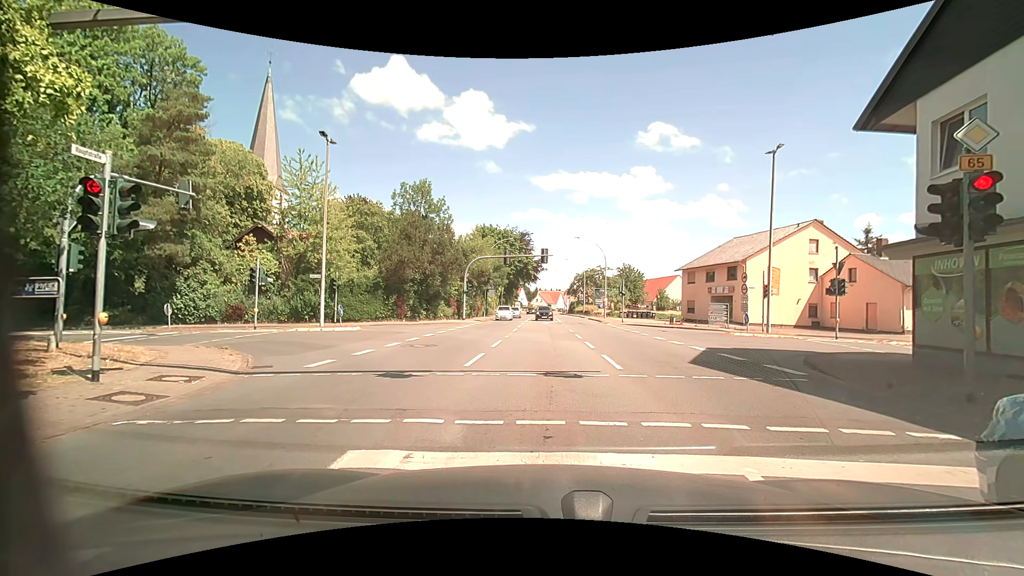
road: primary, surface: asphalt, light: Day
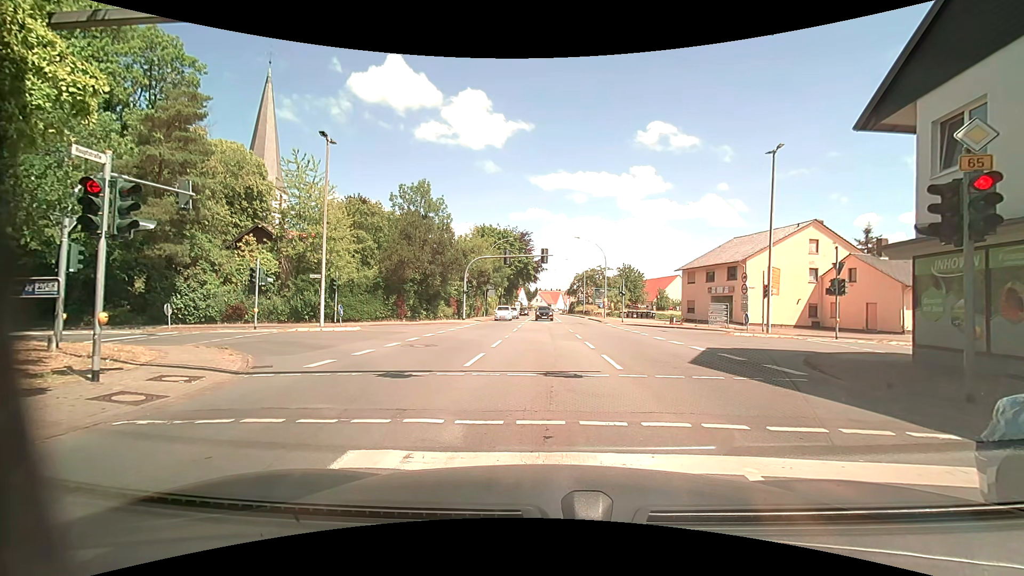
(0.0, 0.0) m; 0°
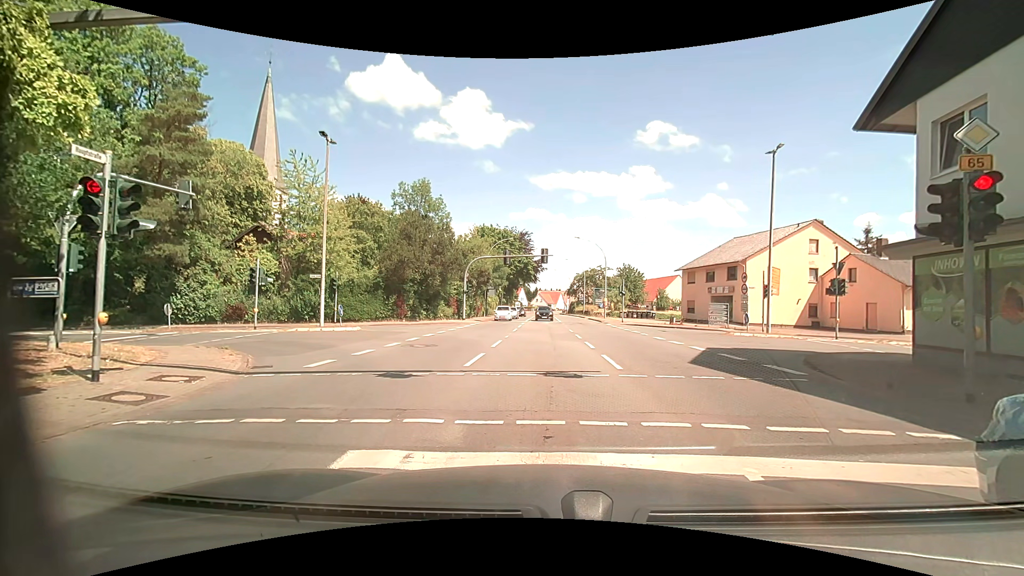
(0.0, 0.0) m; 0°
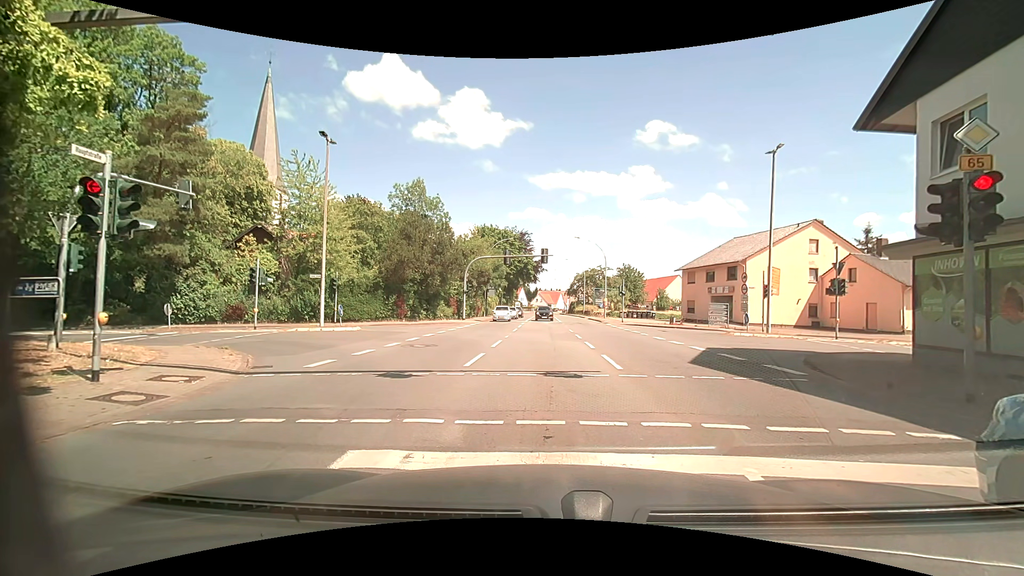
(0.0, 0.0) m; 0°
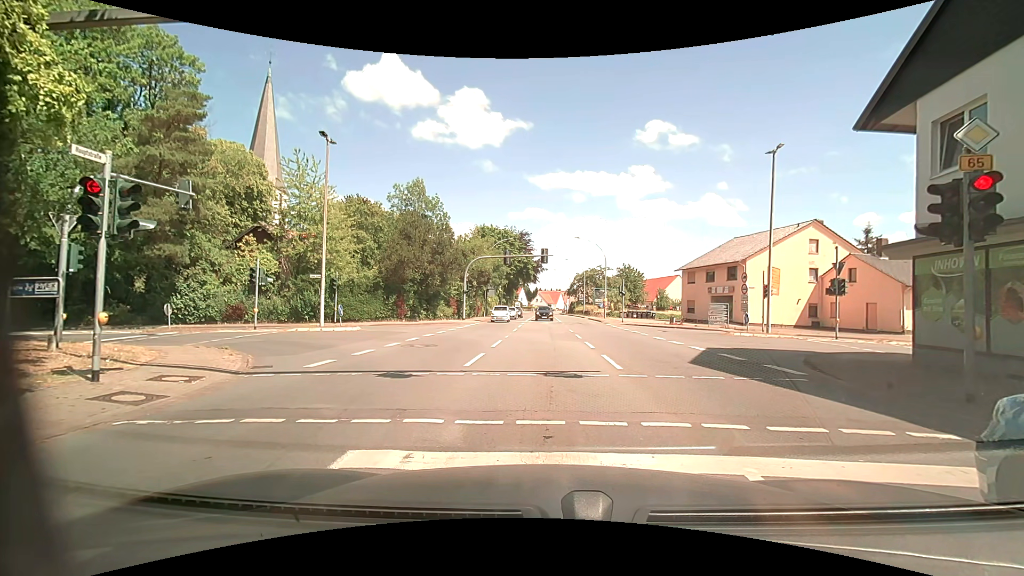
(0.0, 0.0) m; 0°
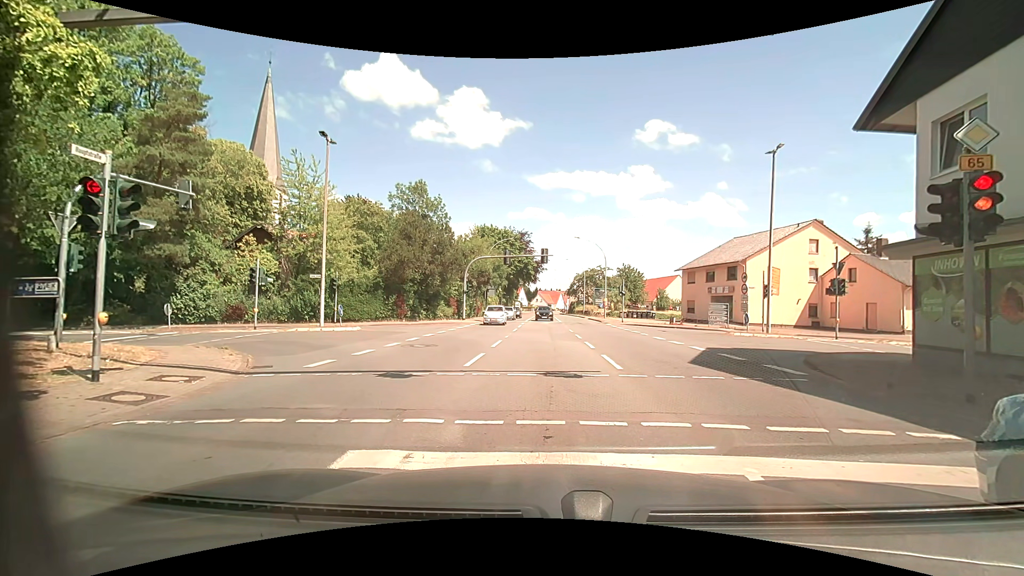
(0.0, 0.0) m; 0°
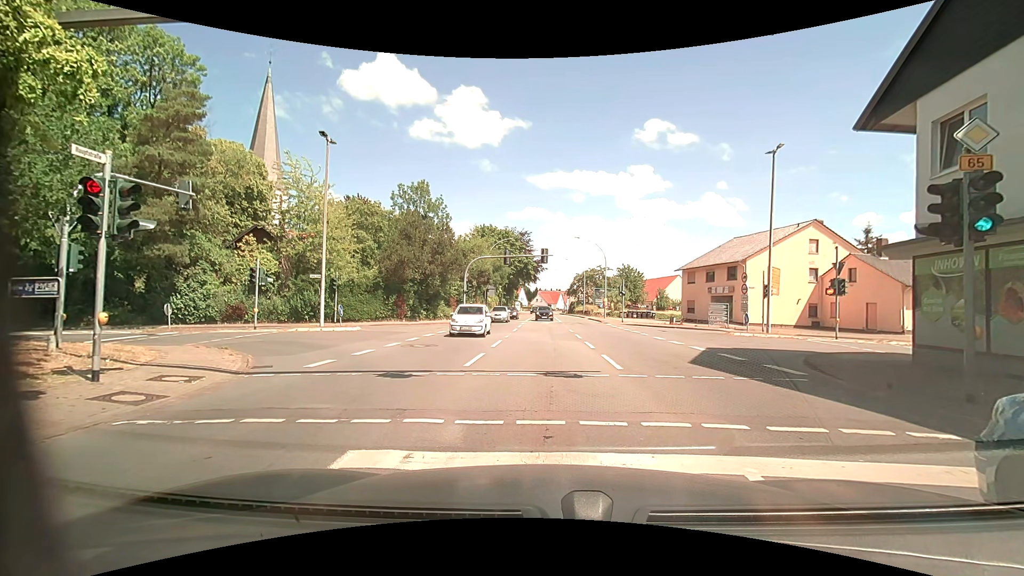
(0.0, 0.0) m; 0°
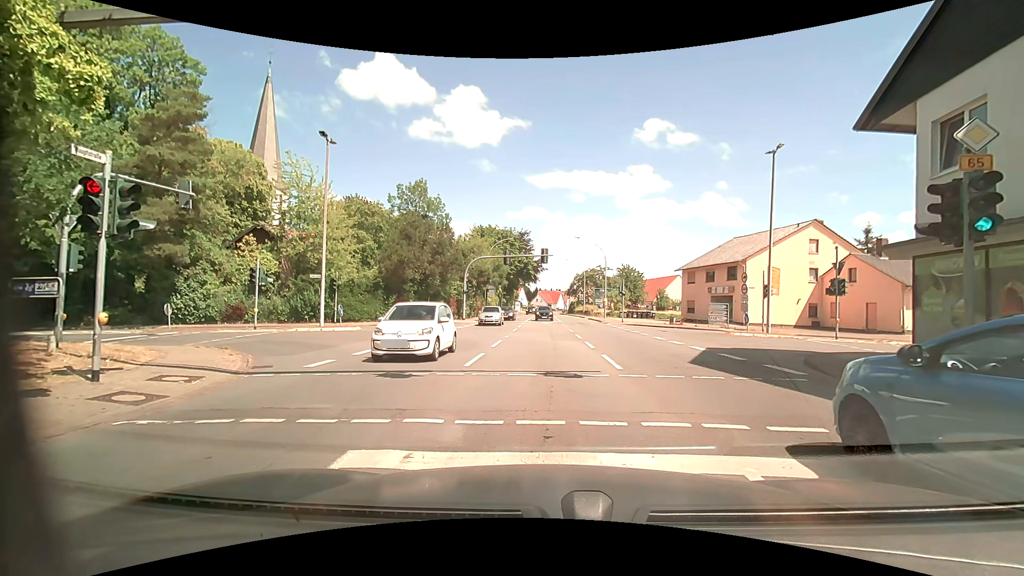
(0.0, 0.0) m; 0°
